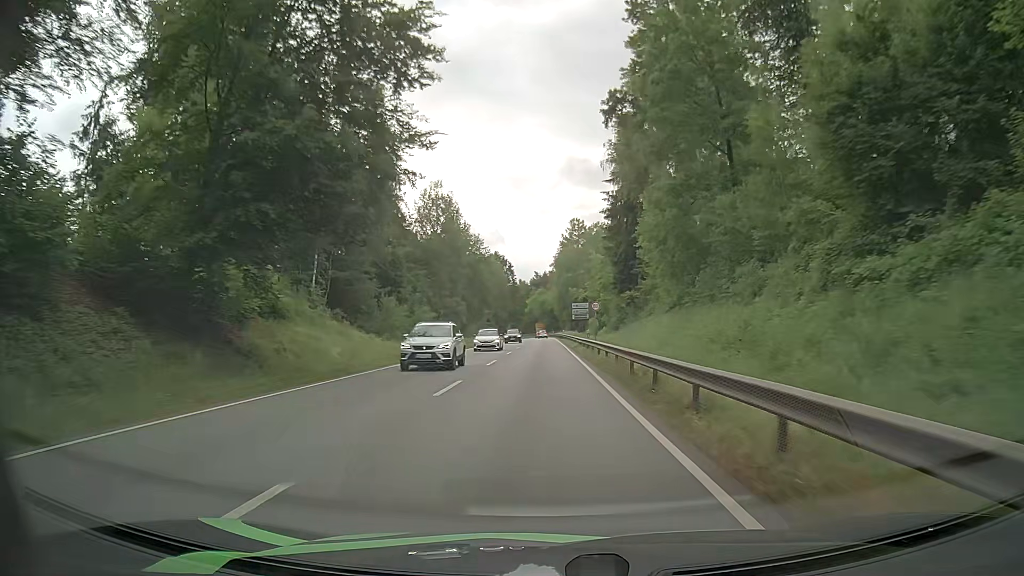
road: primary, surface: asphalt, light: Day
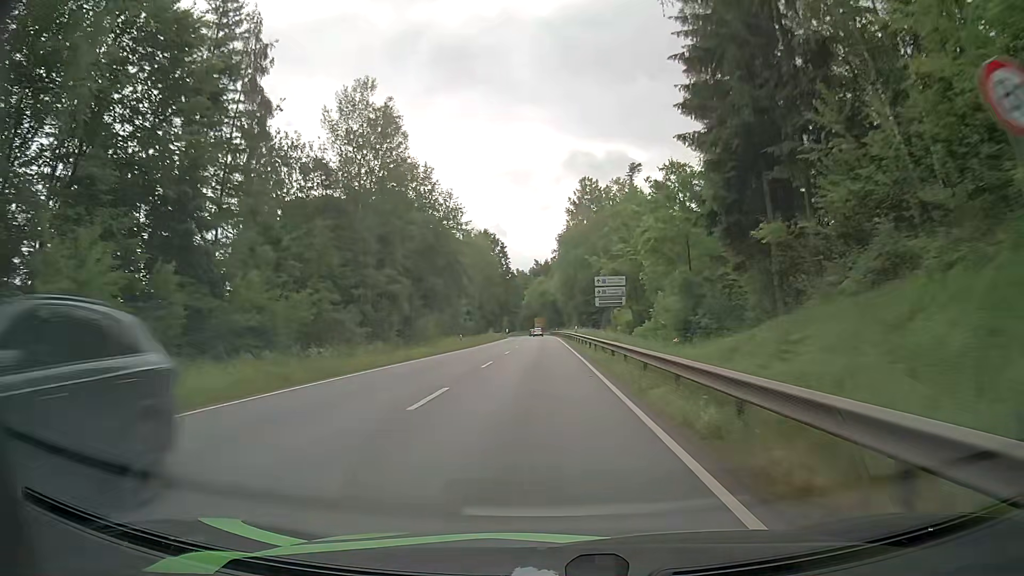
(-0.3, +38.6) m; 0°
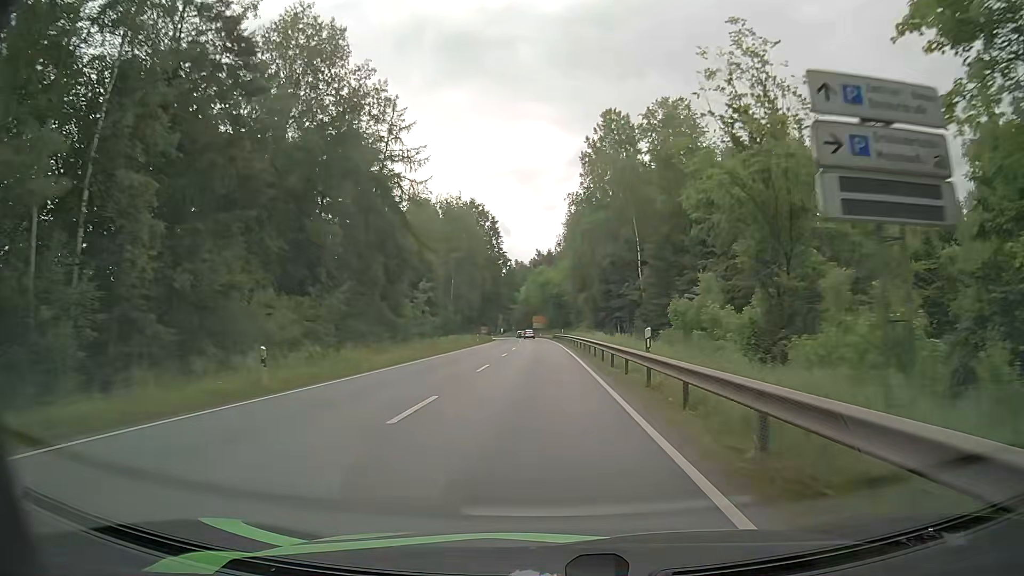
(-0.6, +37.3) m; -1°
(0, +10) (0, +20) (0, +30) (0, +40) (-1, +50) (-1, +60) (-1, +70) (-1, +80) (-1, +90) (-2, +100) m
